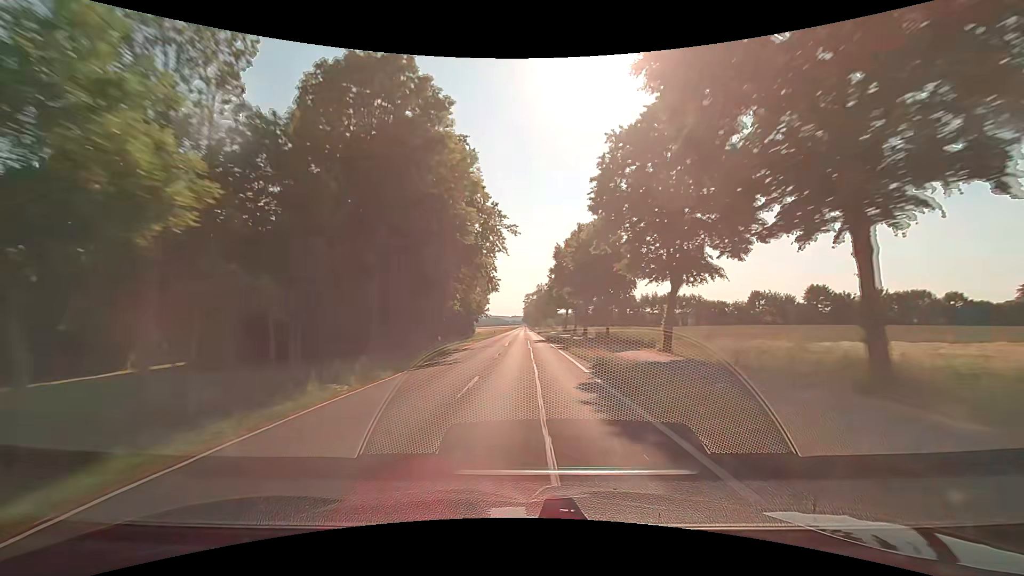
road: secondary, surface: asphalt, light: Day
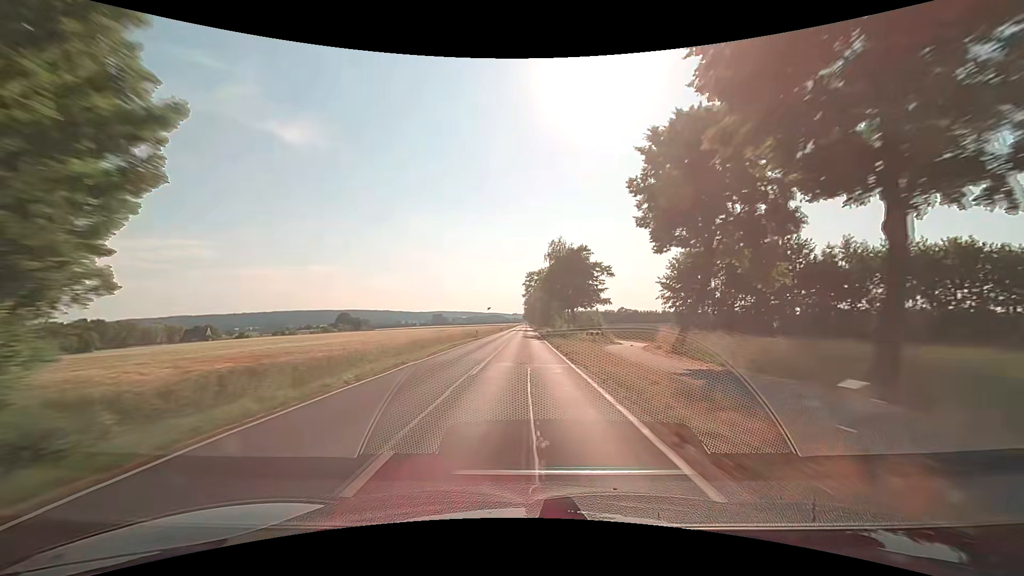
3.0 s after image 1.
(+0.6, +79.1) m; 0°
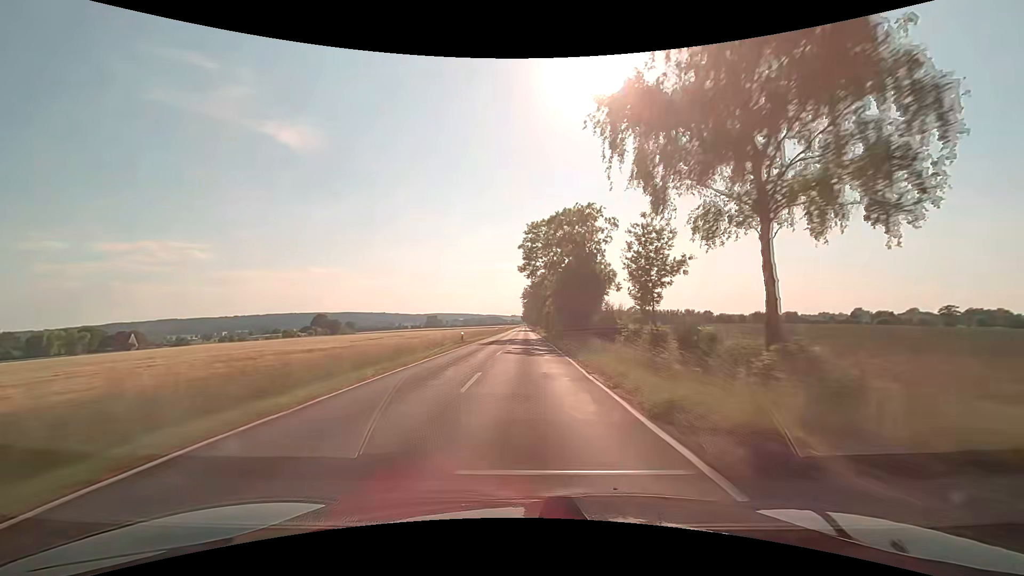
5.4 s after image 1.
(+0.1, +63.3) m; 0°
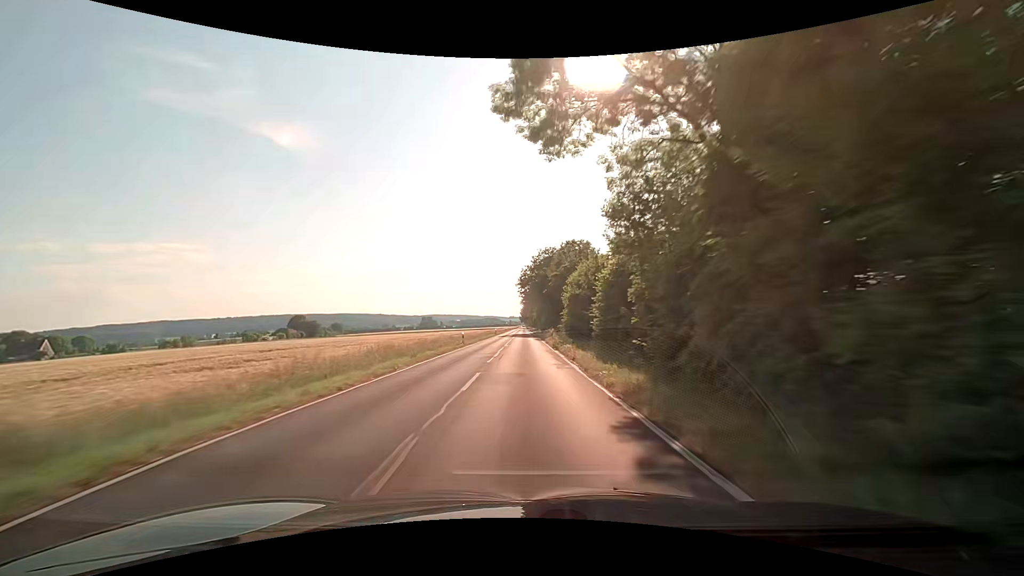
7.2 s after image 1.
(0.0, +47.5) m; 0°
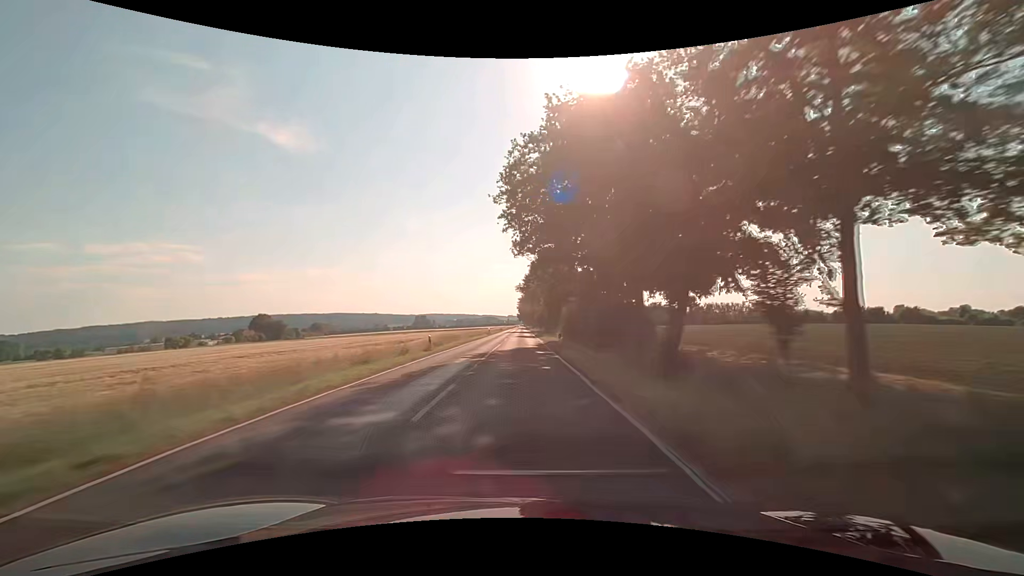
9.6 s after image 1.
(+0.3, +63.3) m; 0°
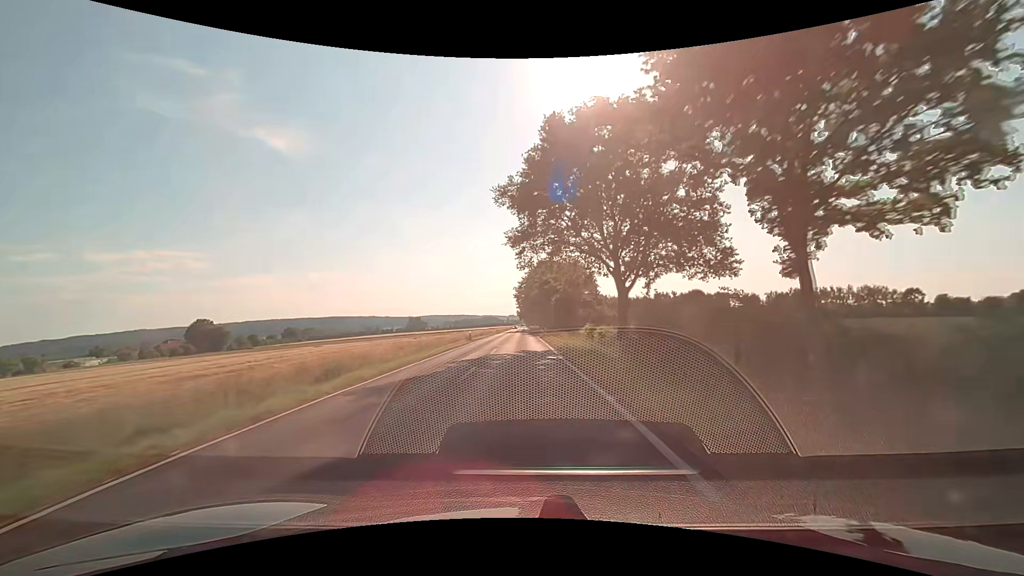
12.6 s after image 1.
(-0.2, +79.0) m; 0°
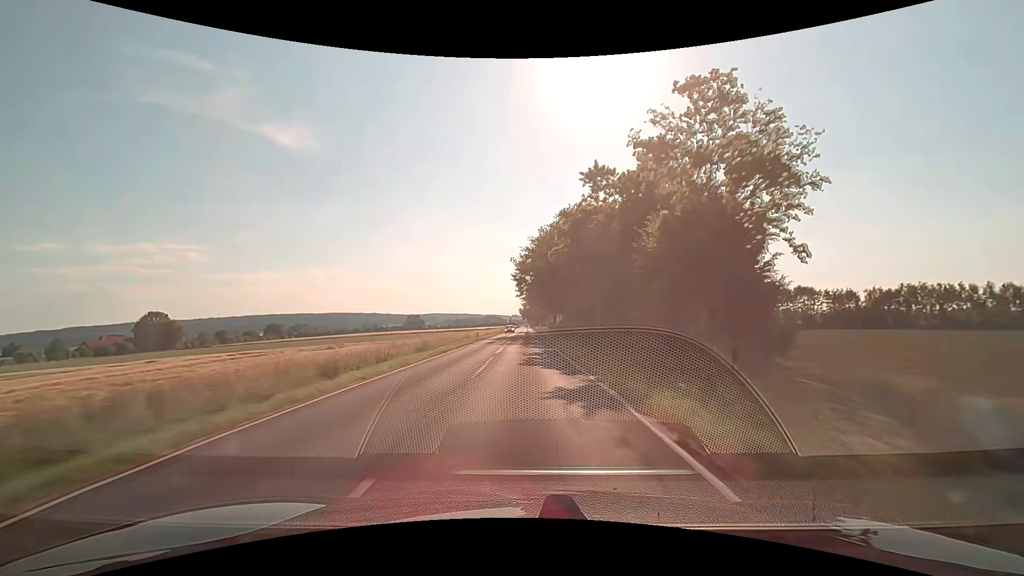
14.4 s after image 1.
(-0.2, +47.4) m; 0°
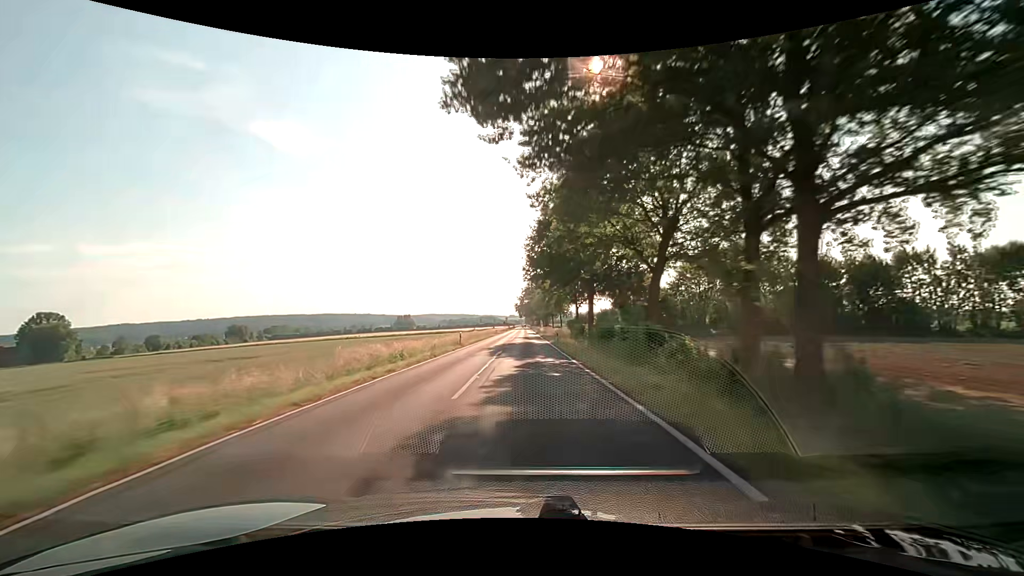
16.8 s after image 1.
(-0.1, +63.2) m; 0°
(0, +10) (0, +20) (0, +30) (0, +40) (0, +50) (0, +60) (0, +70) (0, +80) (0, +90) (0, +100) m
